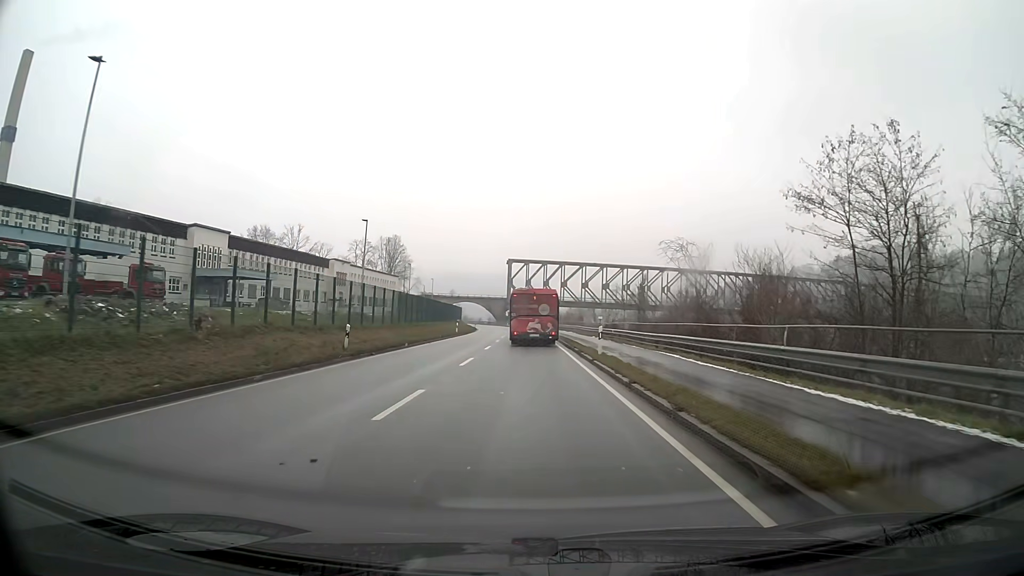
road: primary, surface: asphalt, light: Day
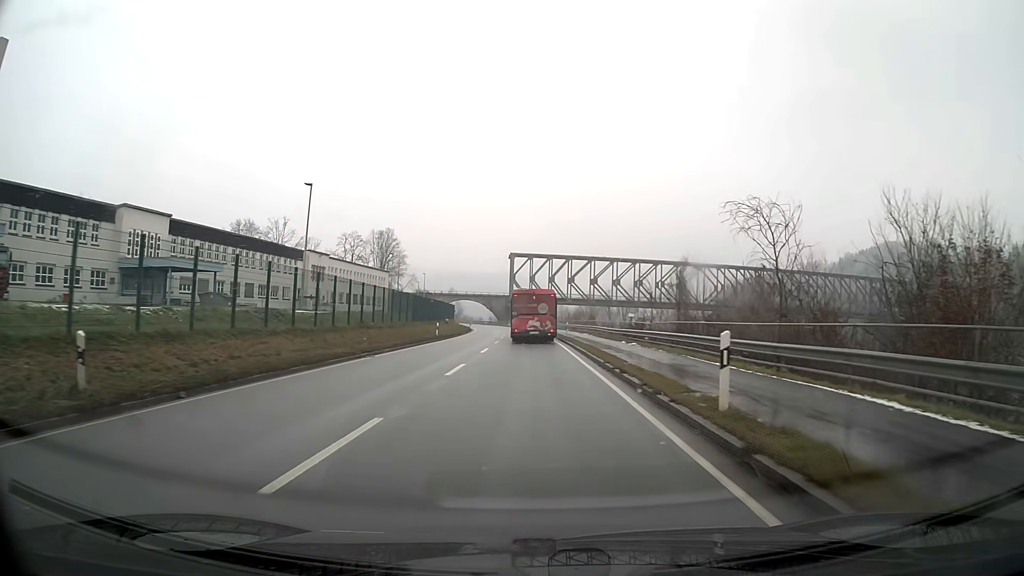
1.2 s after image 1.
(-0.1, +15.3) m; 0°
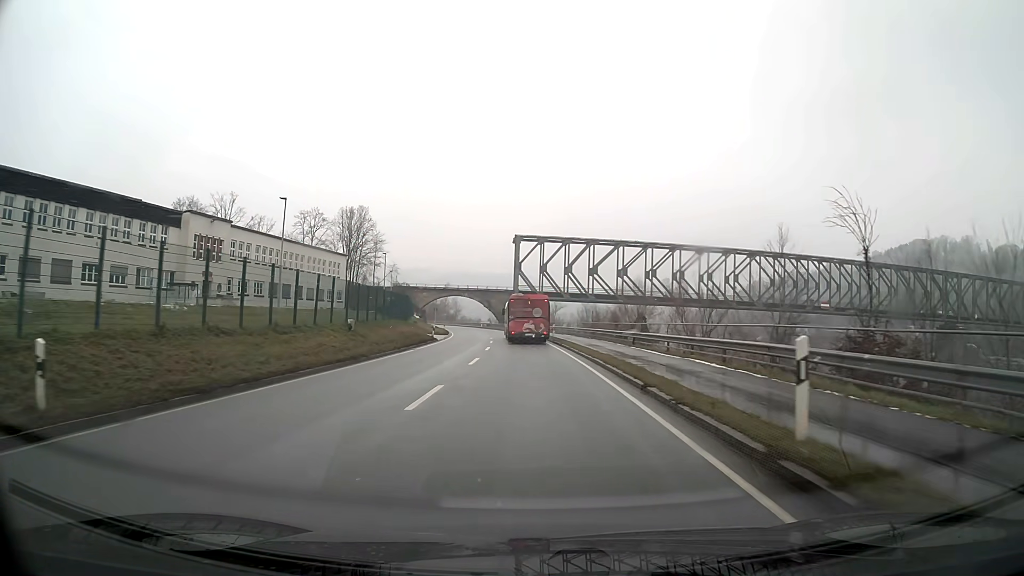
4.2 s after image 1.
(-0.3, +40.0) m; -1°
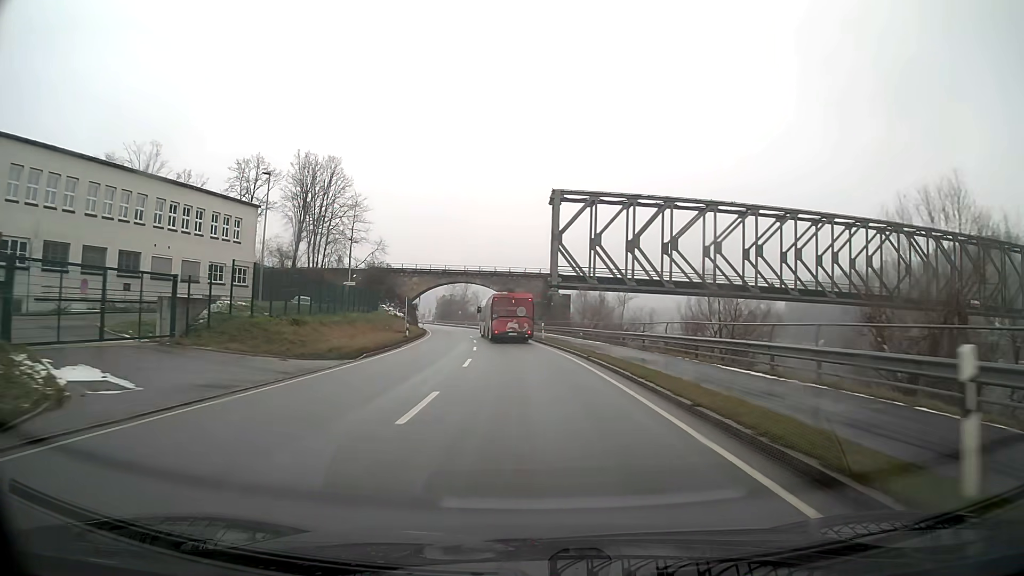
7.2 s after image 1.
(-1.2, +47.0) m; -3°
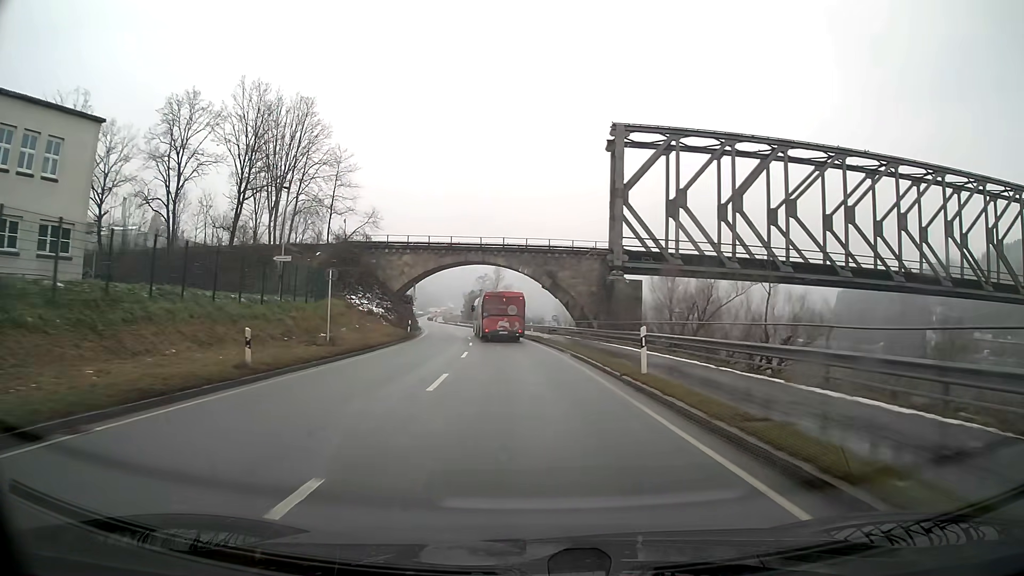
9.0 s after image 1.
(-0.9, +30.1) m; -4°
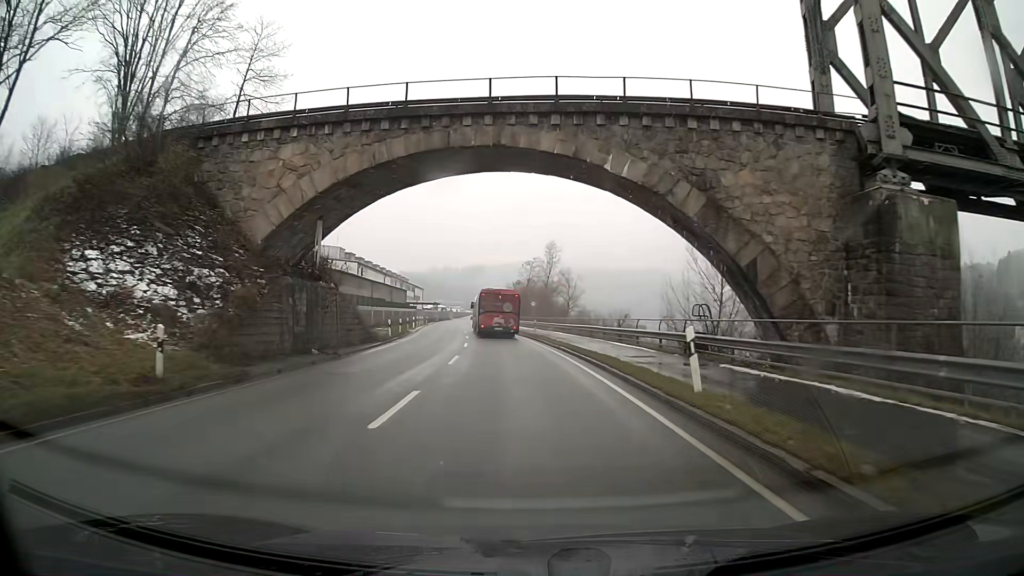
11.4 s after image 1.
(-1.5, +38.4) m; -5°
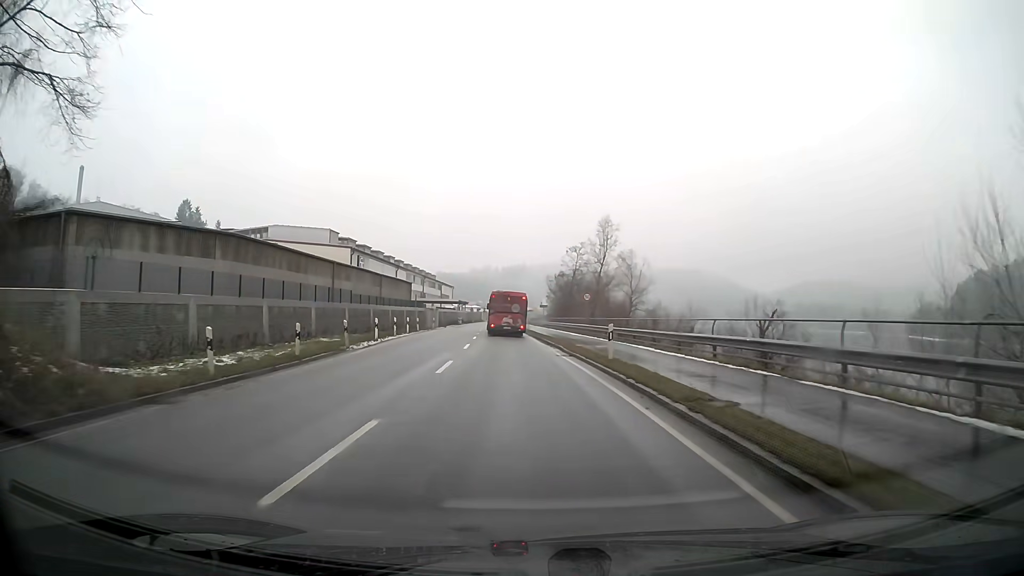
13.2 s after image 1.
(-1.1, +25.9) m; -5°
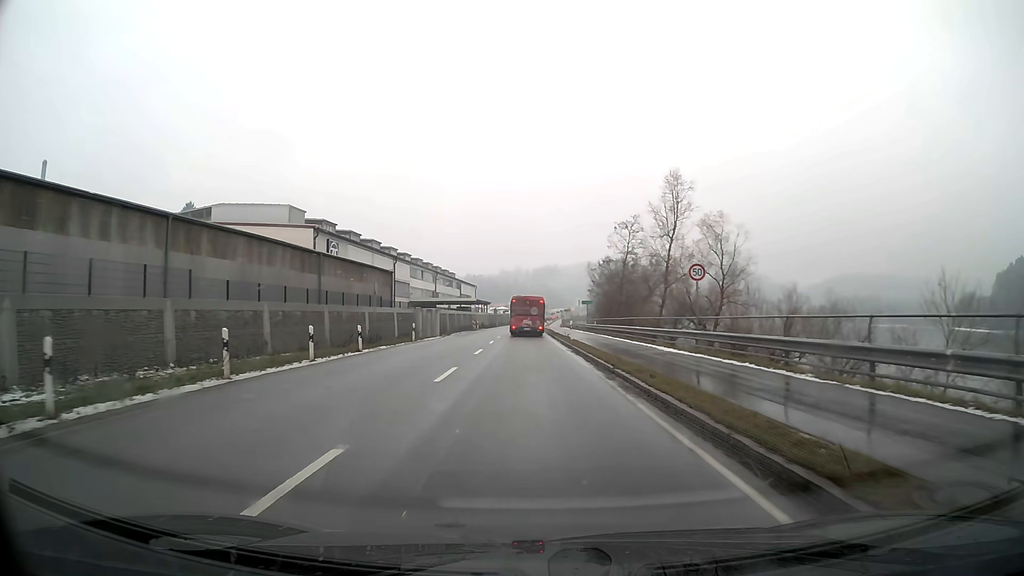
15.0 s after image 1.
(-0.1, +24.2) m; -1°
